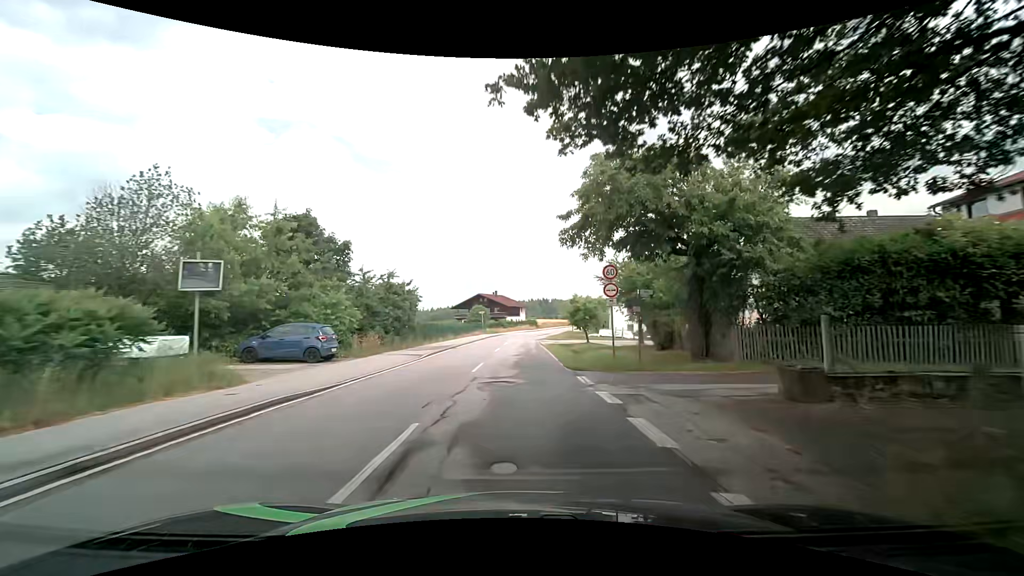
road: tertiary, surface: asphalt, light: Day
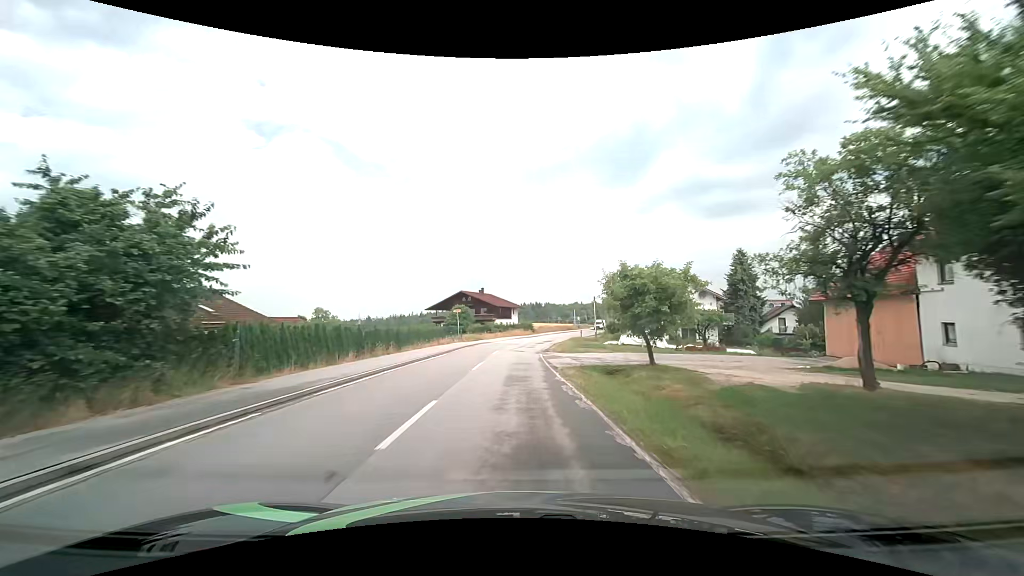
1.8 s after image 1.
(+0.3, +21.6) m; +2°
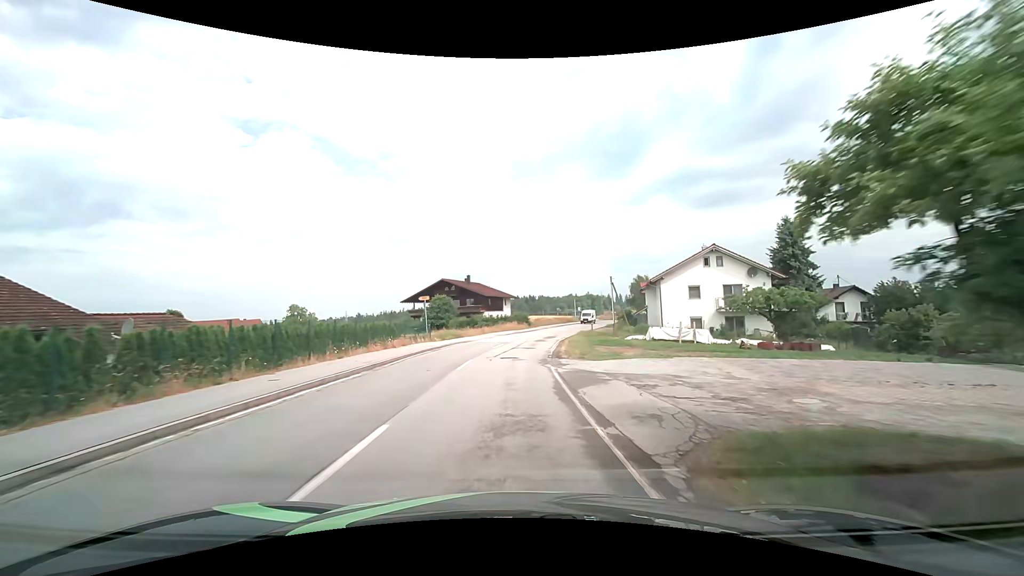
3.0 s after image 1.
(0.0, +14.9) m; +1°
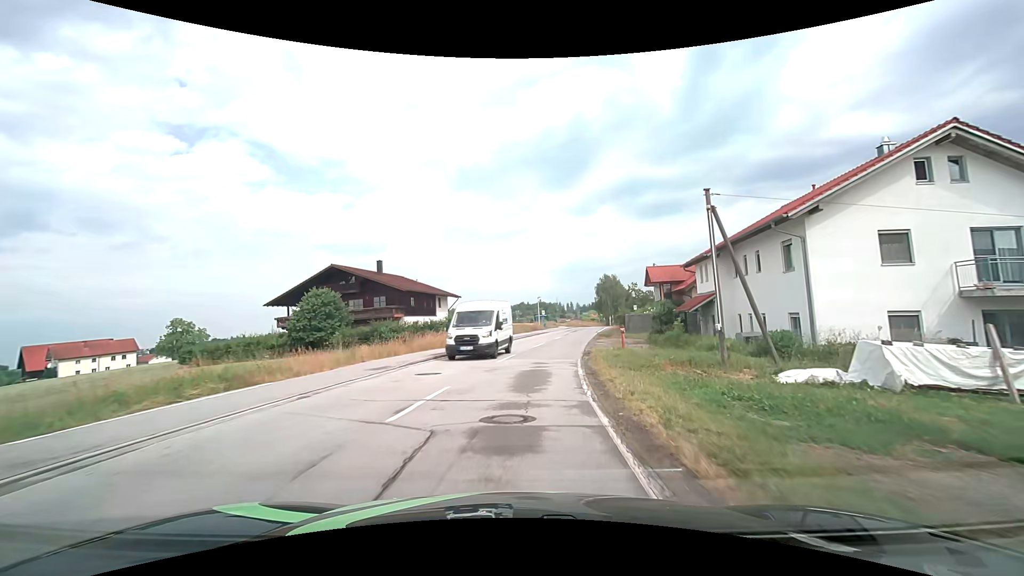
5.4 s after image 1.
(+0.7, +30.3) m; +5°
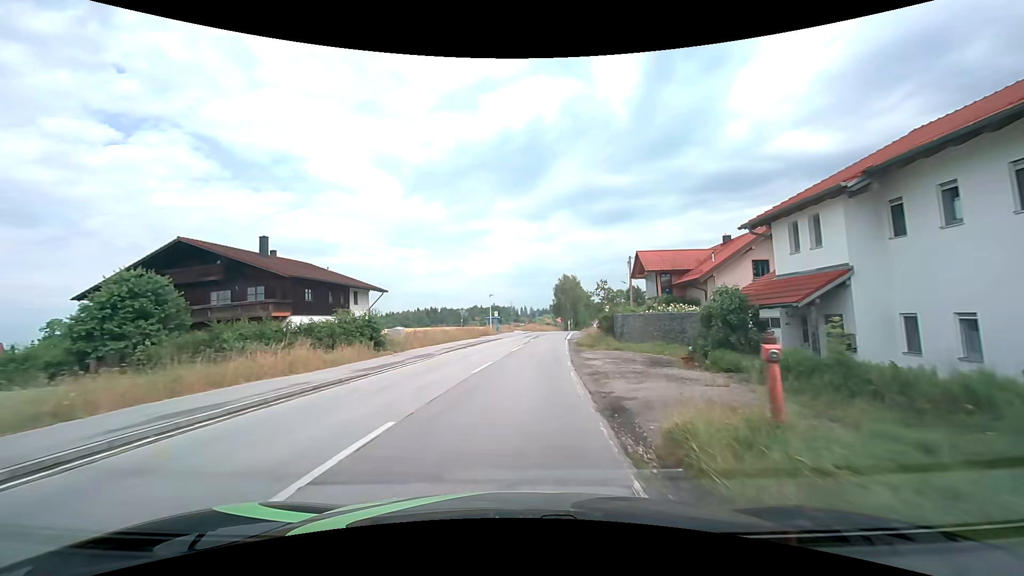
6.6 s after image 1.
(+0.8, +15.0) m; +6°
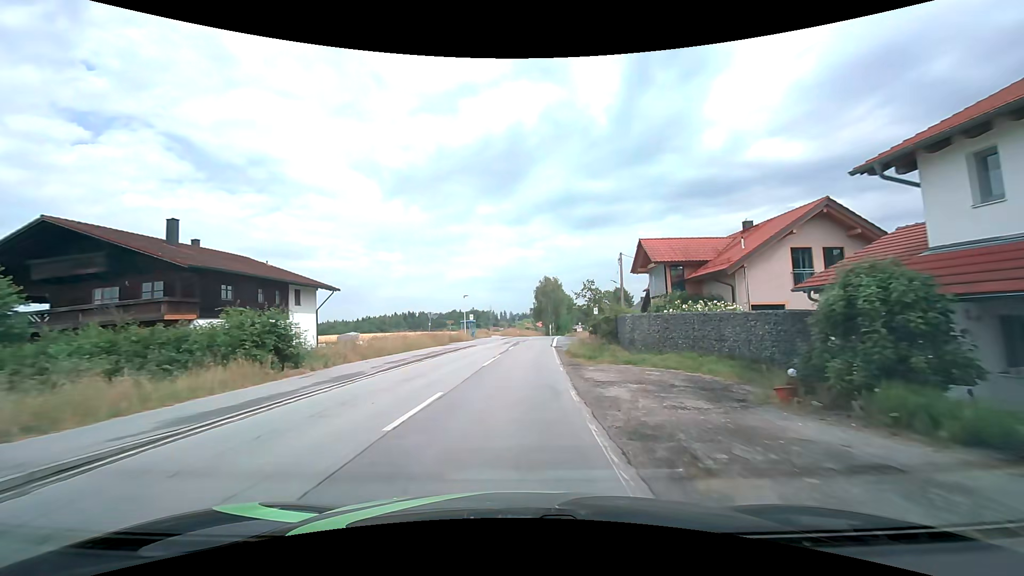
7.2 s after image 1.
(+0.2, +7.5) m; +2°
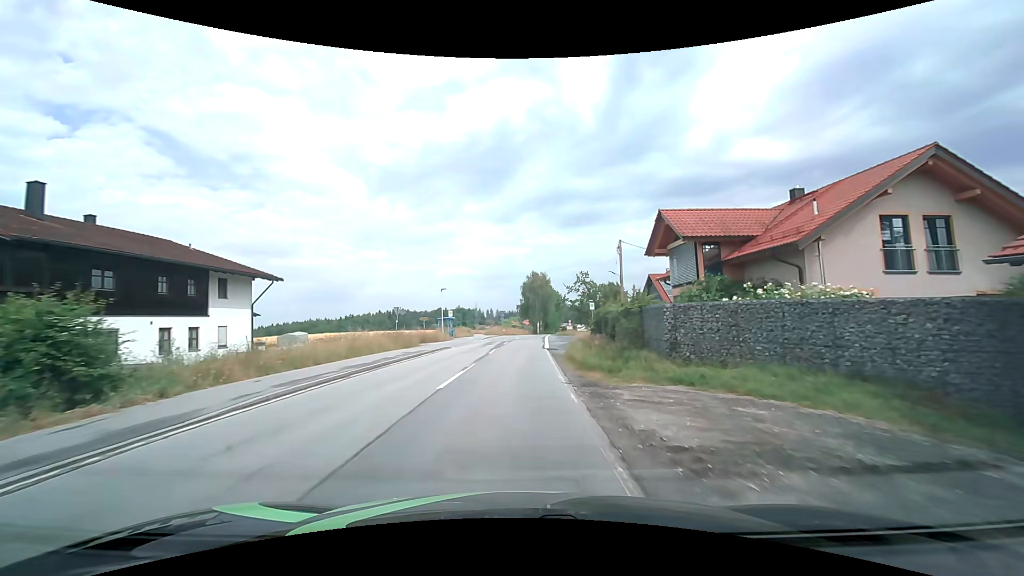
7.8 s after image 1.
(+0.1, +7.5) m; +2°
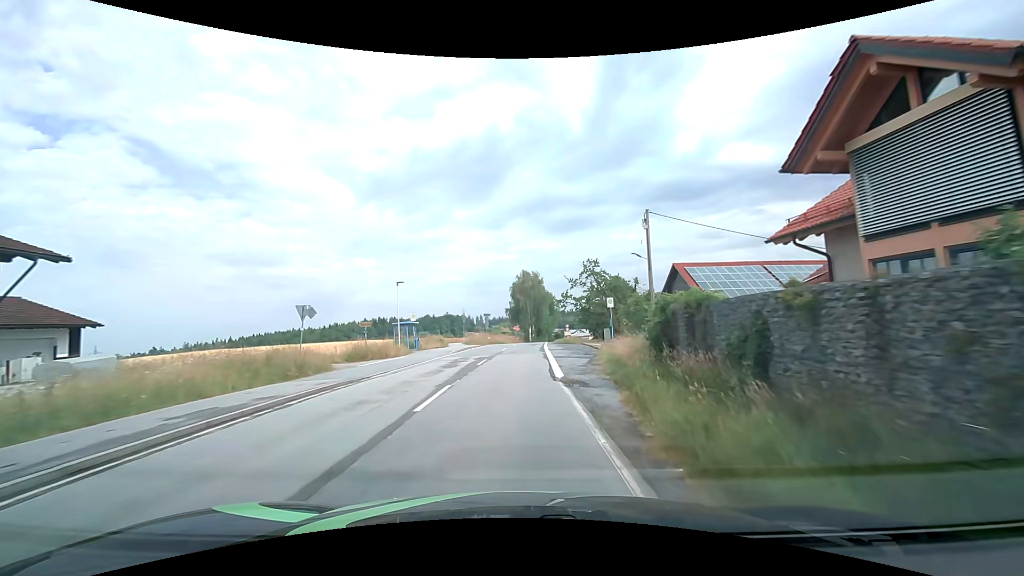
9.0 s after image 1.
(+0.2, +15.3) m; +1°
(0, +10) (0, +20) (0, +30) (+1, +40) (+1, +50) (+2, +60) (+3, +70) (+4, +80) (+5, +90) (+6, +100) m
